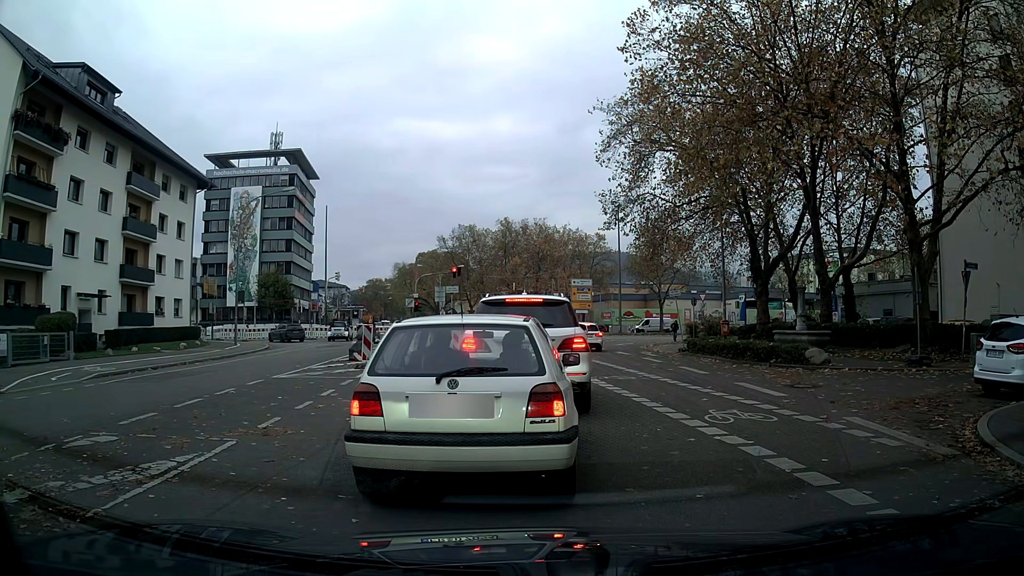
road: tertiary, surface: asphalt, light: Day
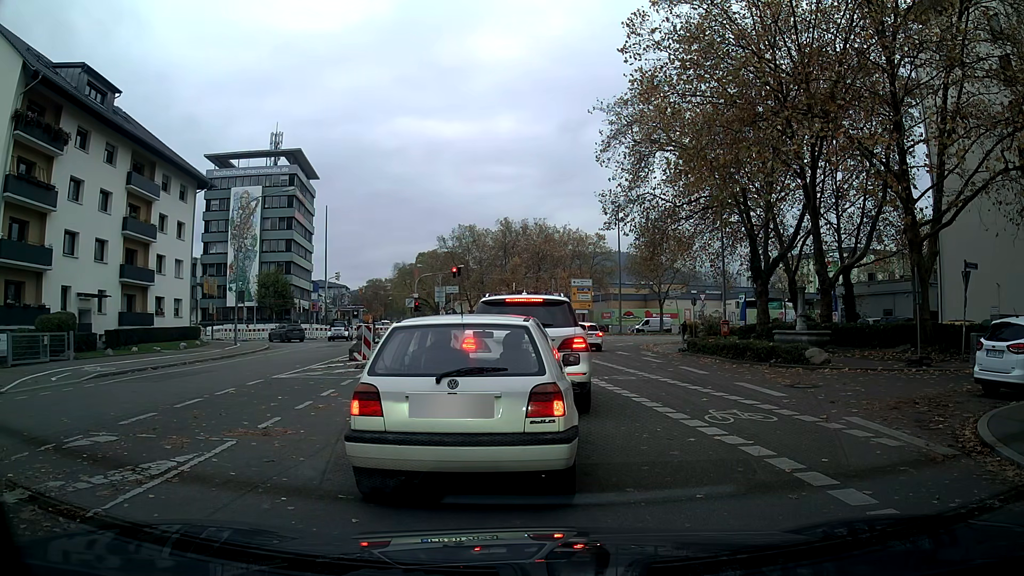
(0.0, 0.0) m; 0°
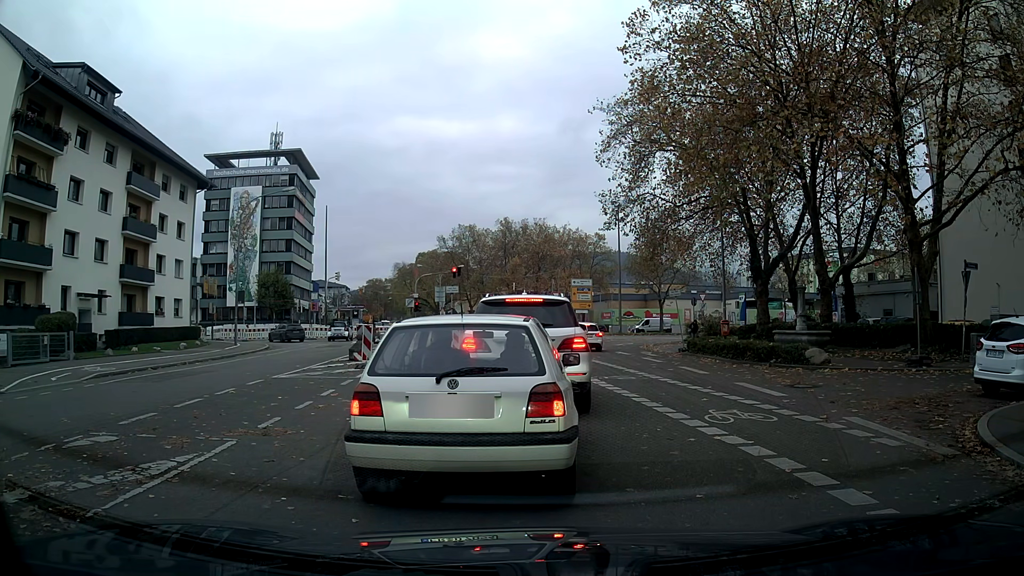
(0.0, 0.0) m; 0°
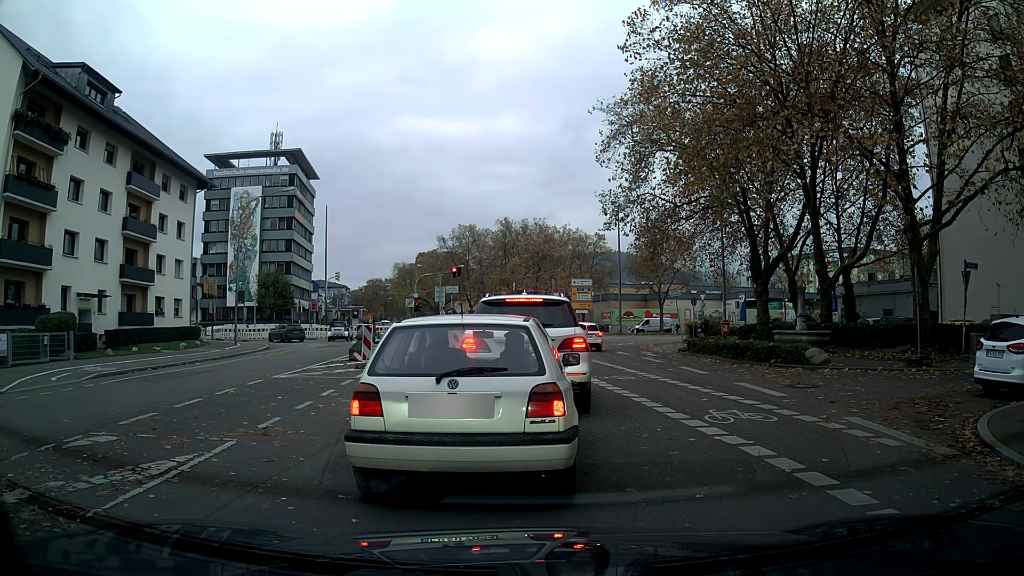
(0.0, 0.0) m; 0°
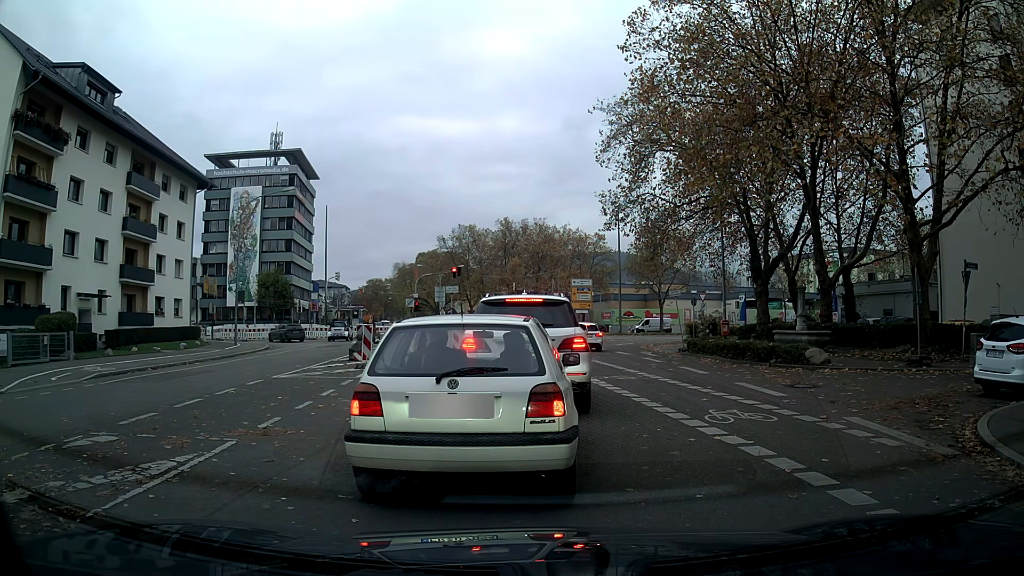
(0.0, 0.0) m; 0°
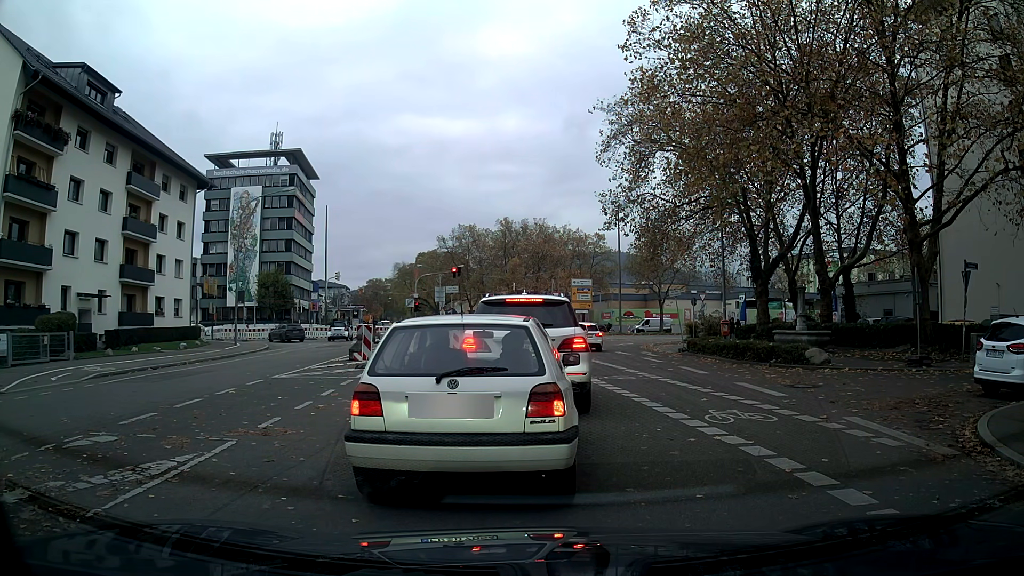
(0.0, 0.0) m; 0°
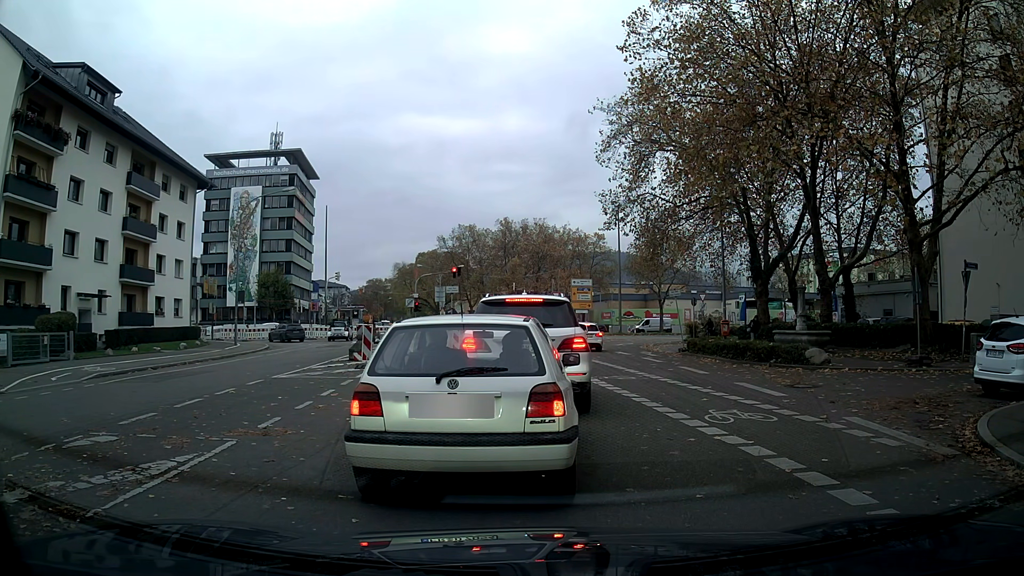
(0.0, 0.0) m; 0°
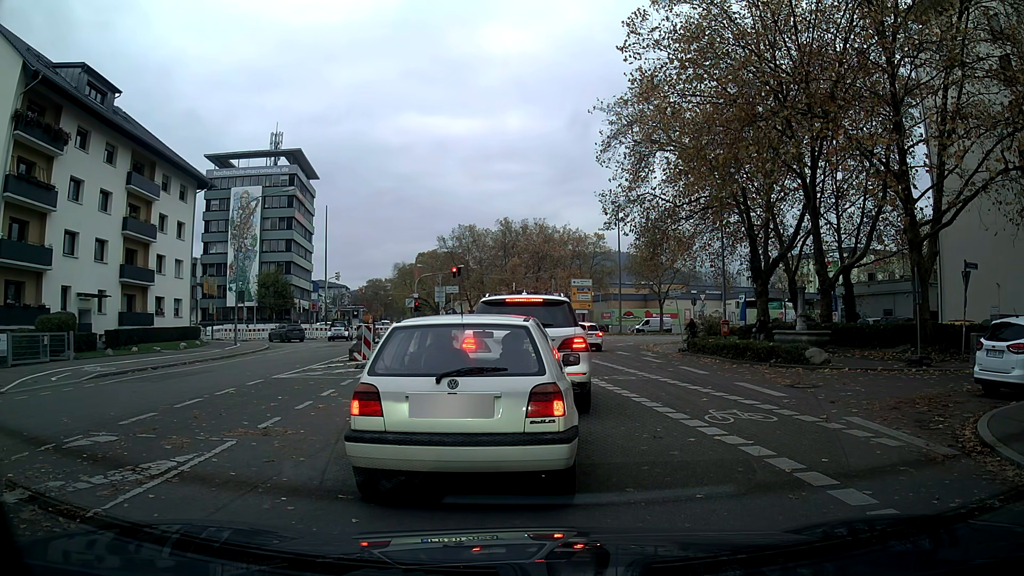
(0.0, 0.0) m; 0°
